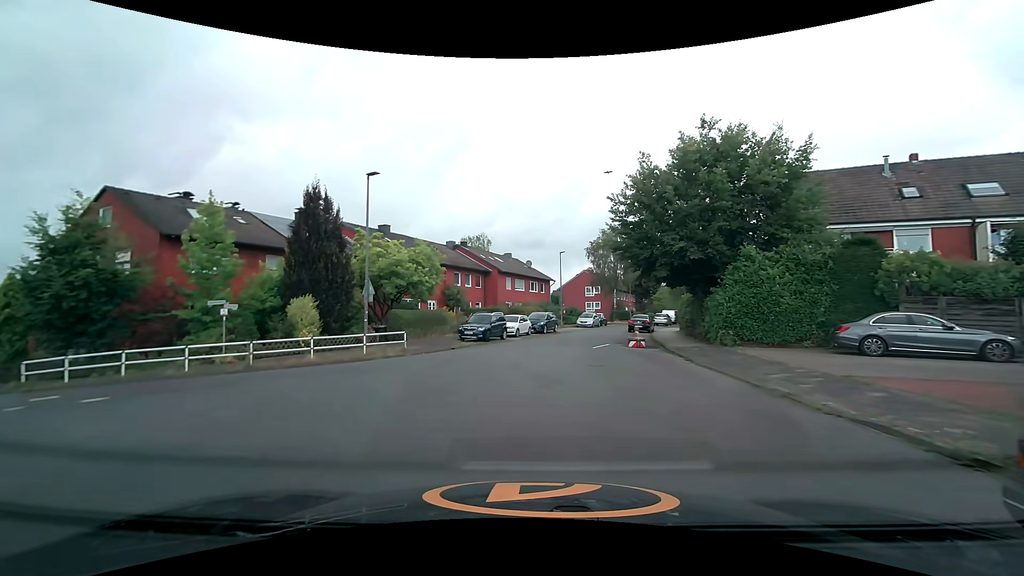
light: Day
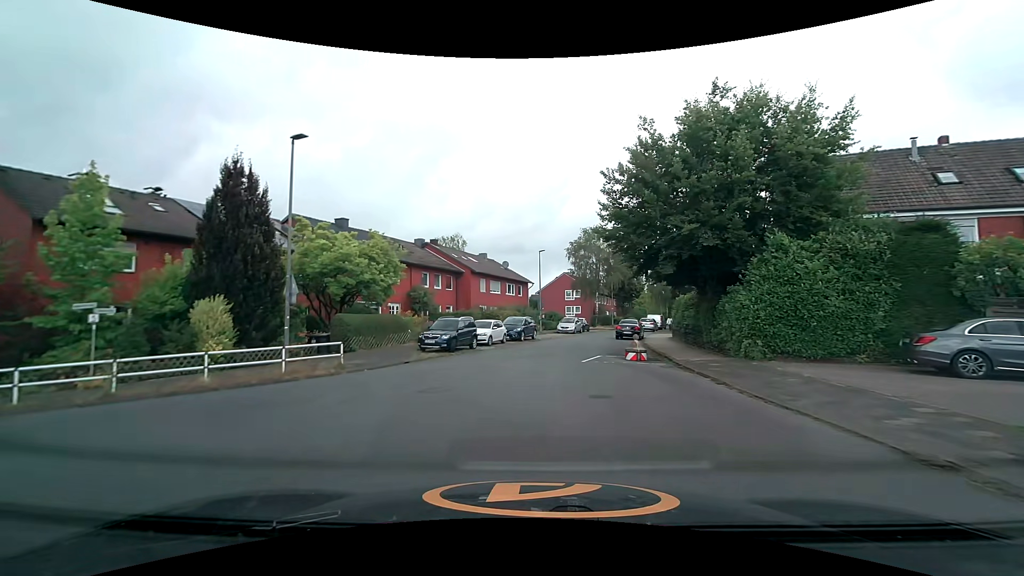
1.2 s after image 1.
(+0.1, +4.8) m; +3°
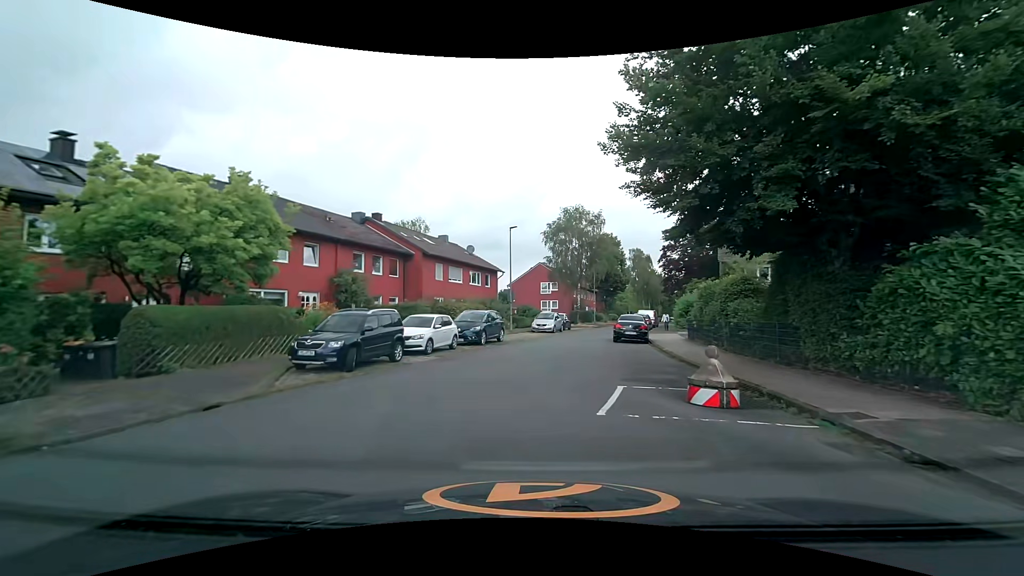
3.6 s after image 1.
(+0.3, +10.2) m; +2°
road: residential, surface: asphalt
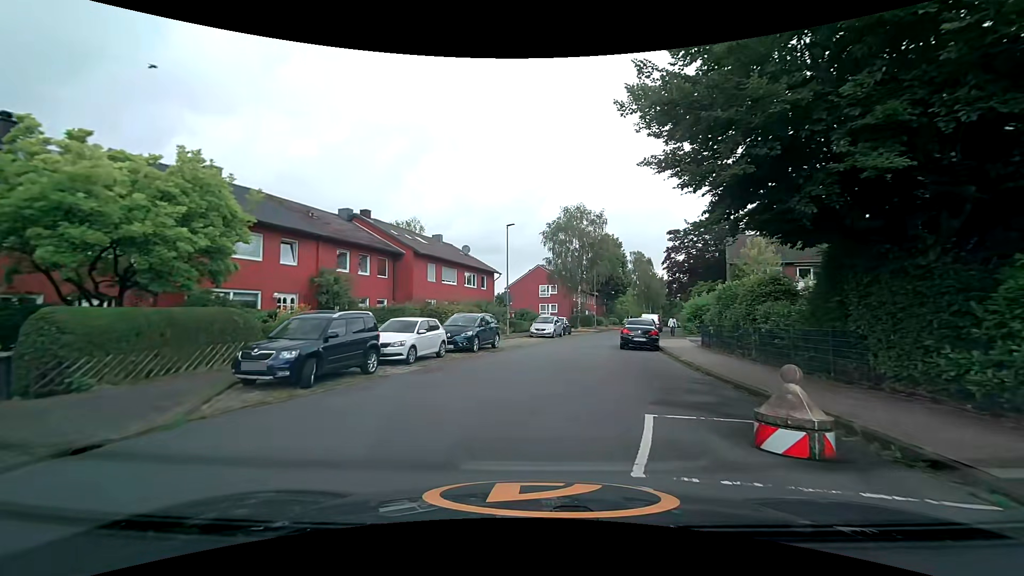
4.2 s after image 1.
(0.0, +2.5) m; +1°
